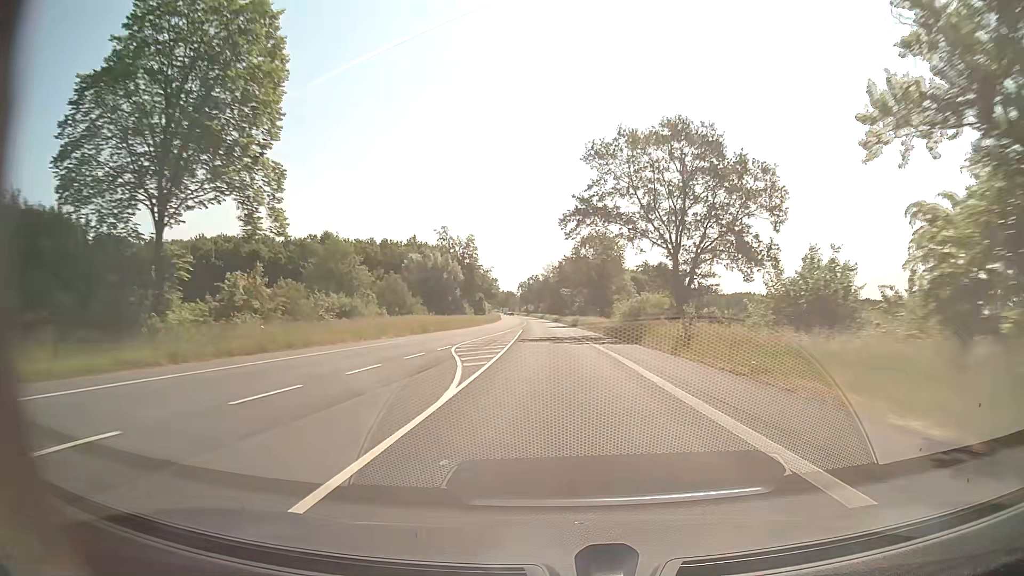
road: secondary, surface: asphalt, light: Day
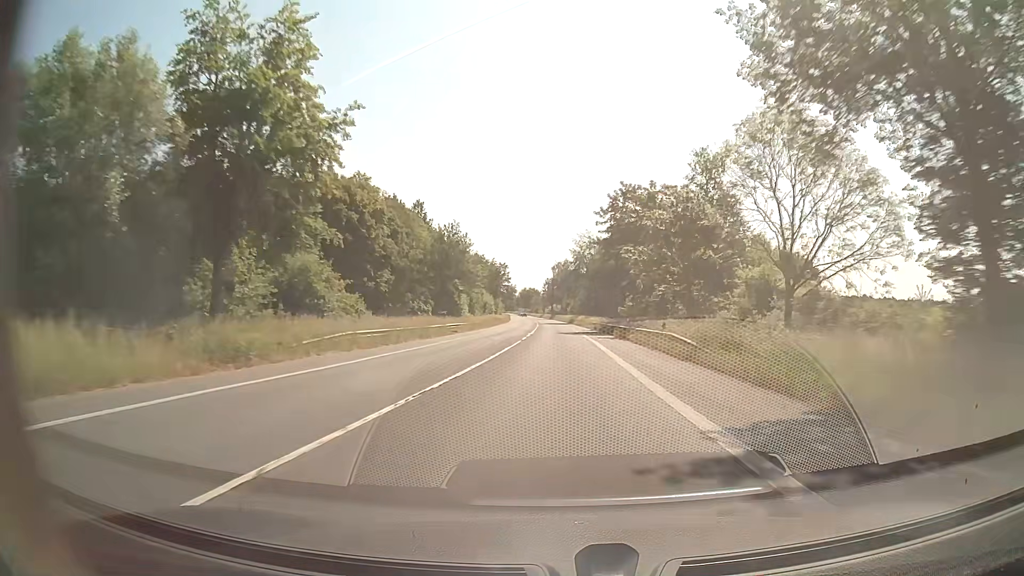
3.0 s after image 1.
(-2.3, +78.9) m; -3°
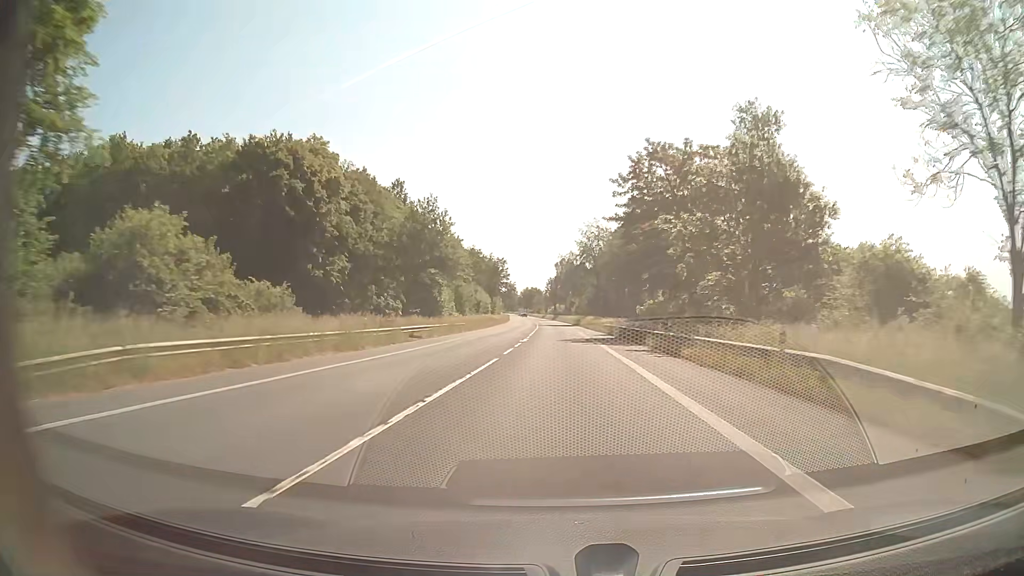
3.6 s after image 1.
(0.0, +15.8) m; 0°
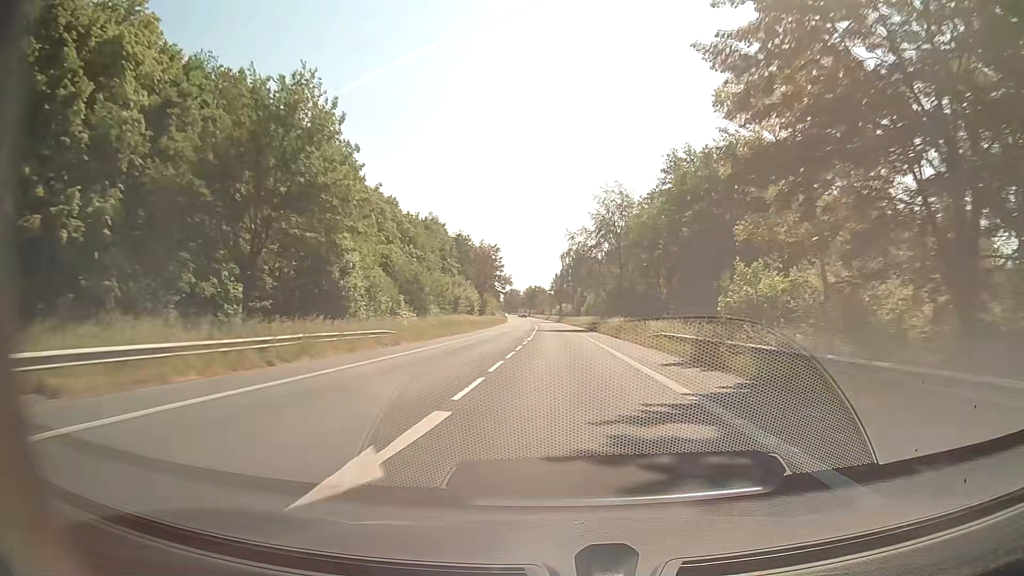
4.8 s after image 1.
(-0.1, +31.6) m; 0°
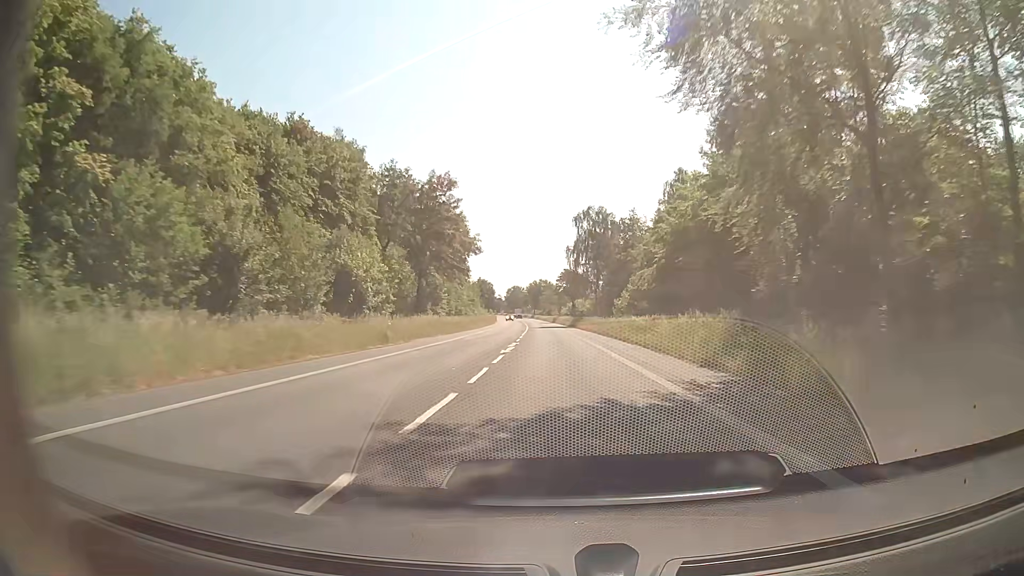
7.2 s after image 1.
(-0.6, +63.2) m; -1°
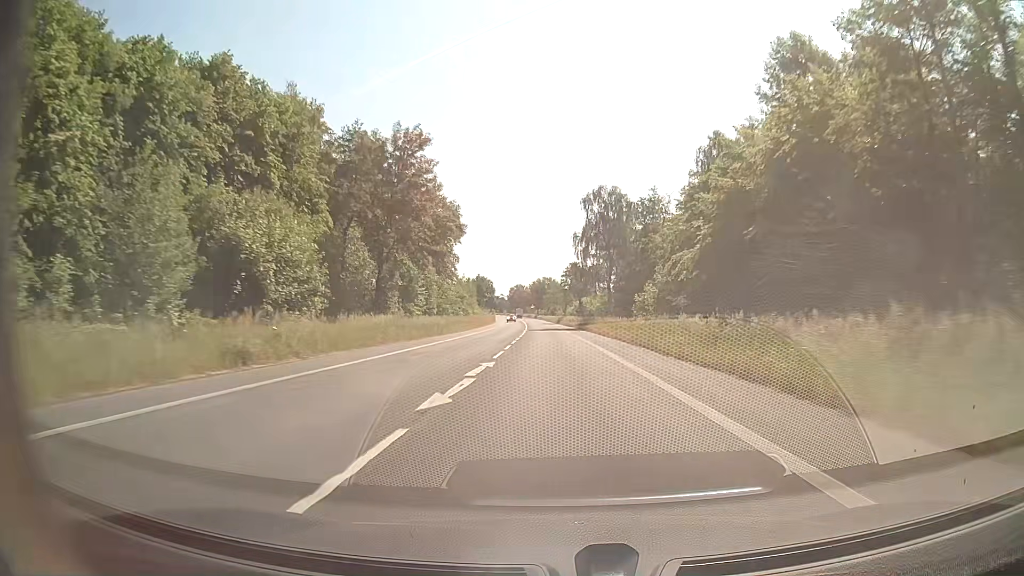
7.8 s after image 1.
(-0.1, +15.8) m; 0°
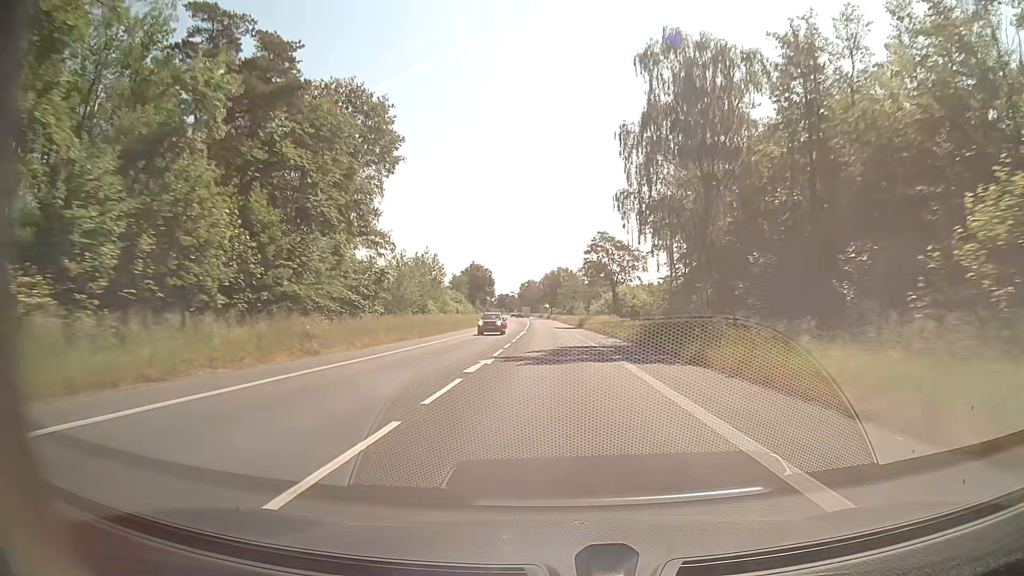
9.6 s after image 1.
(-0.7, +47.4) m; -2°
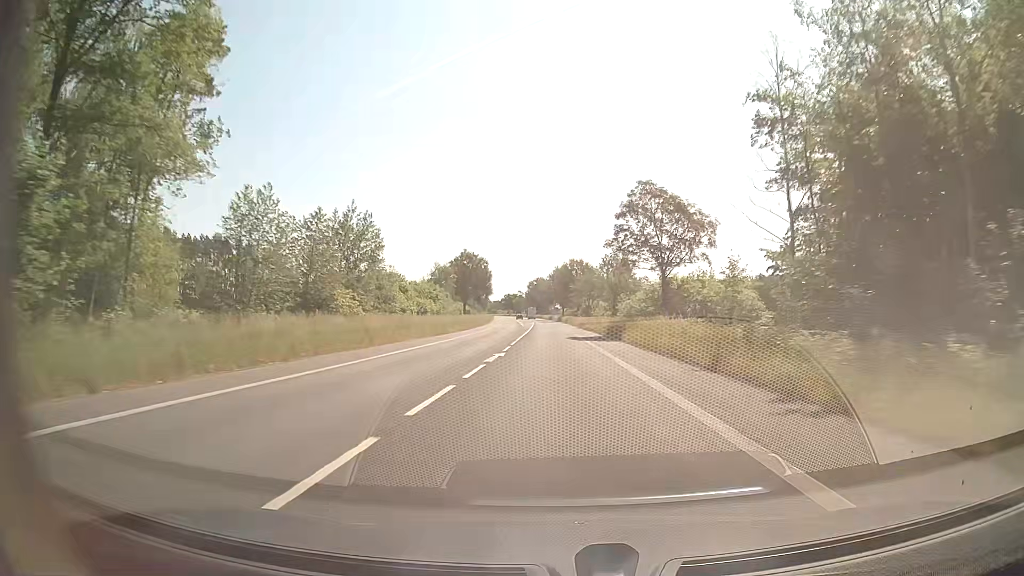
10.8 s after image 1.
(-0.2, +31.6) m; -1°
(0, +10) (0, +20) (0, +30) (0, +40) (0, +50) (-1, +60) (-1, +70) (-1, +80) (-1, +90) (-2, +100) m
